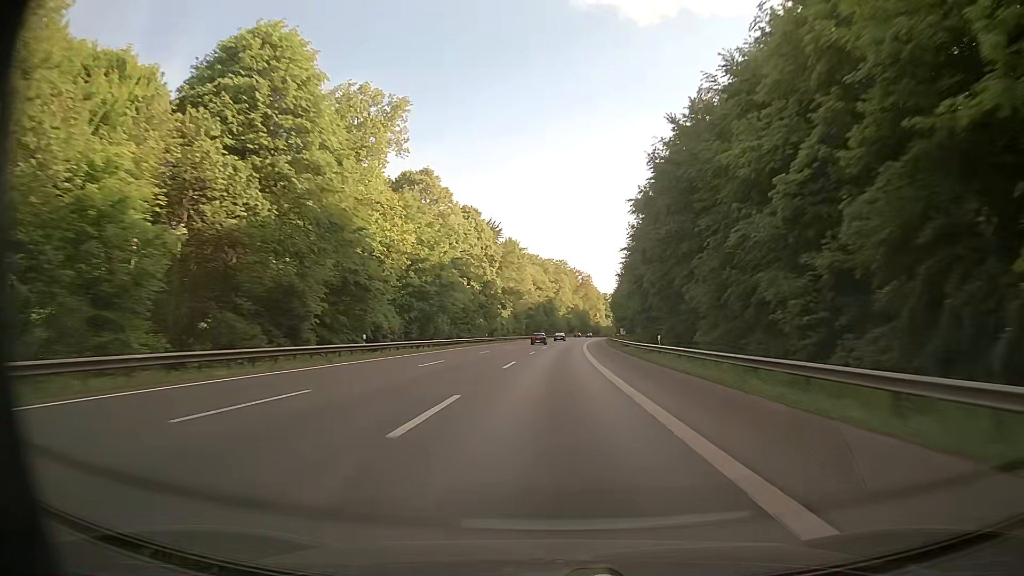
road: motorway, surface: asphalt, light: Day
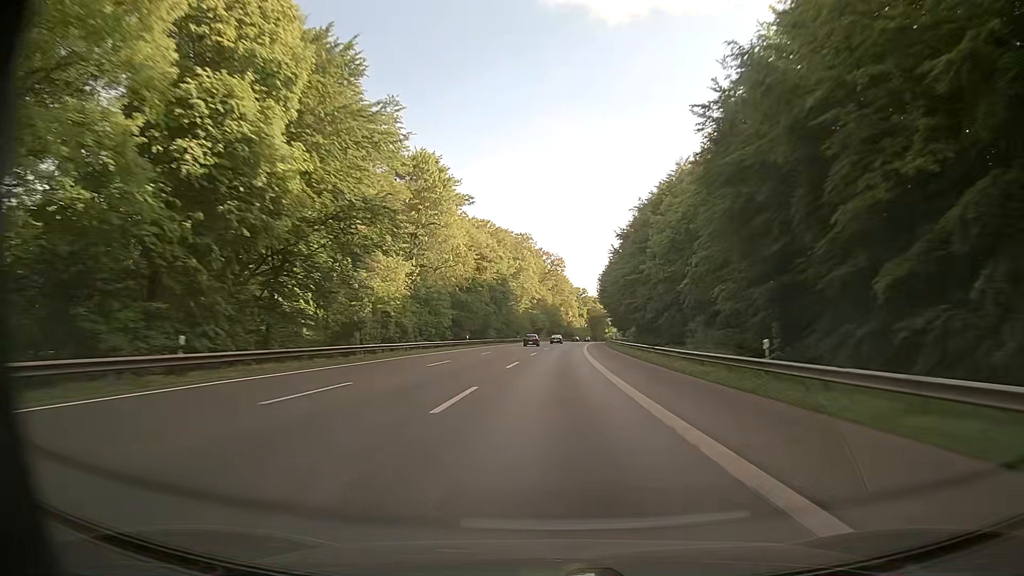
(+1.5, +69.2) m; +3°
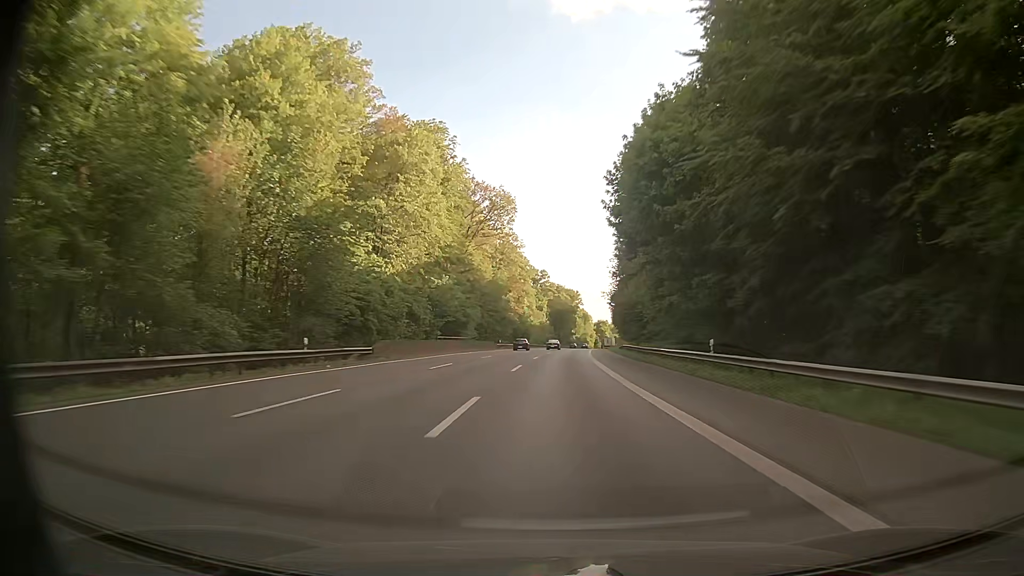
(+3.3, +92.1) m; +4°
(0, +10) (0, +20) (0, +30) (+1, +40) (+1, +50) (+1, +60) (+2, +70) (+2, +80) (+3, +90) (+3, +100) m
